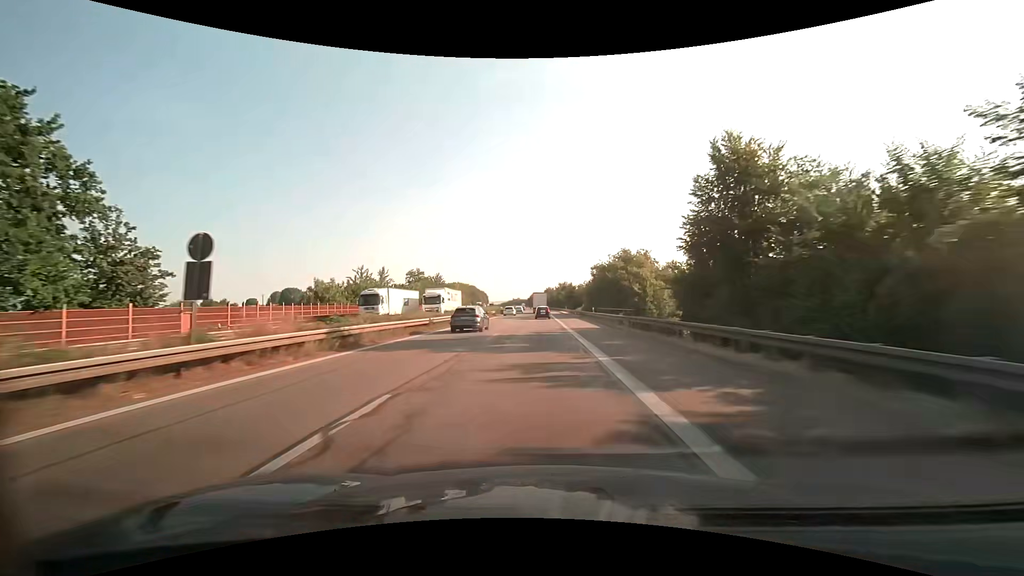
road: motorway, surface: asphalt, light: Day
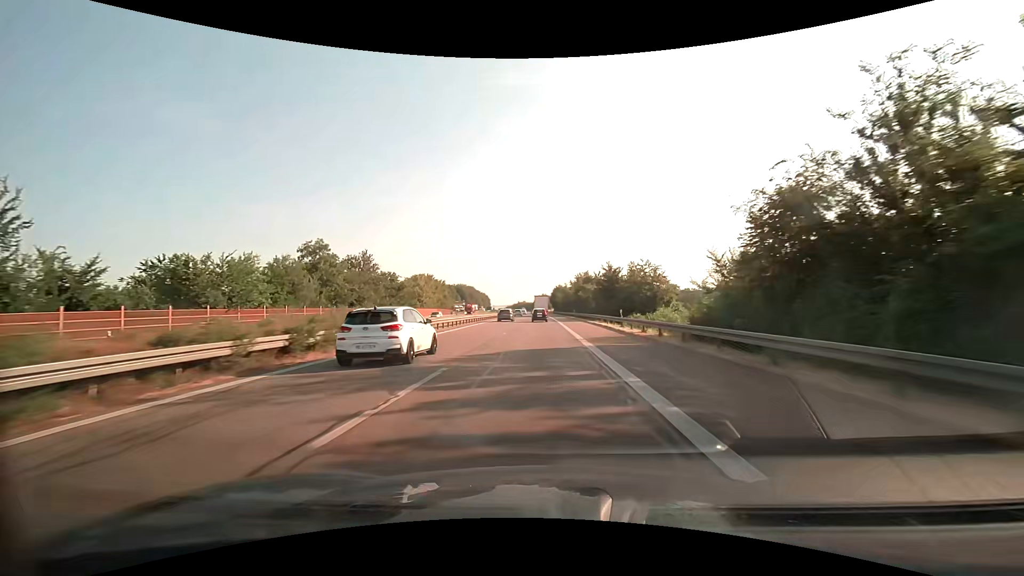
(-1.1, +68.5) m; -1°
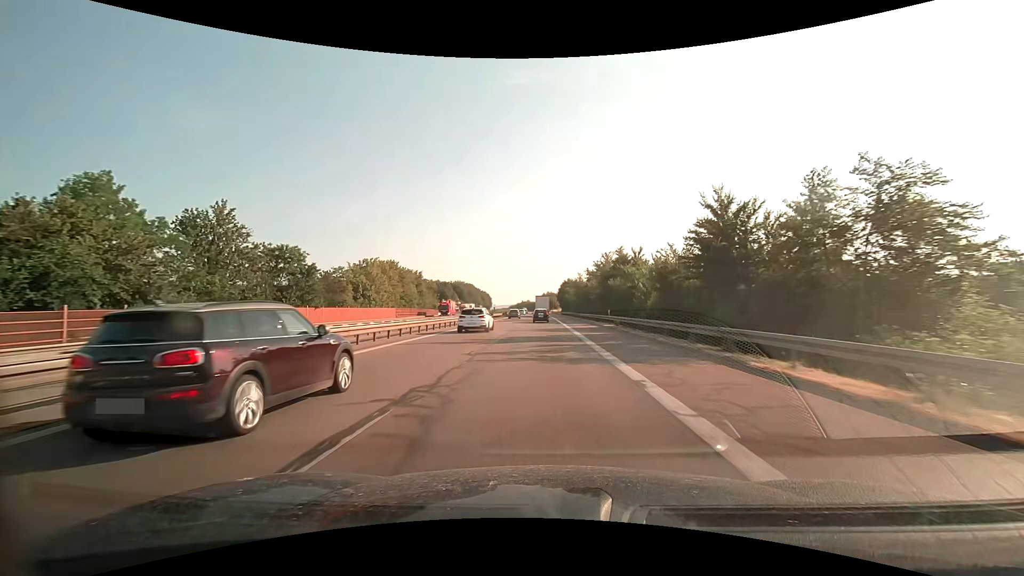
(-0.2, +40.3) m; -1°
(0, +10) (0, +20) (0, +30) (0, +40) (0, +50) (0, +60) (0, +70) (0, +80) (0, +90) (-1, +100) m
